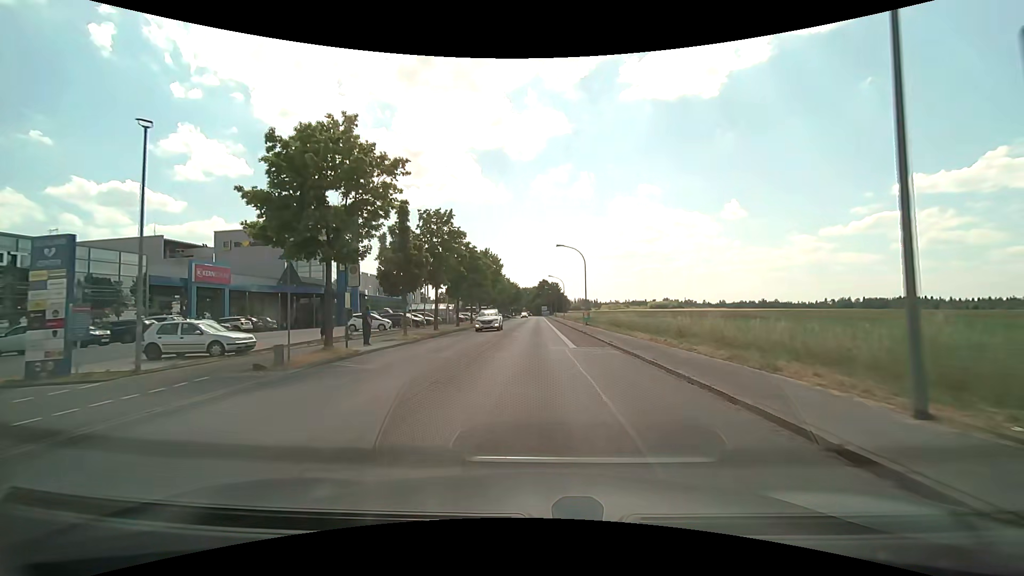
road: tertiary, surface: asphalt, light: Day
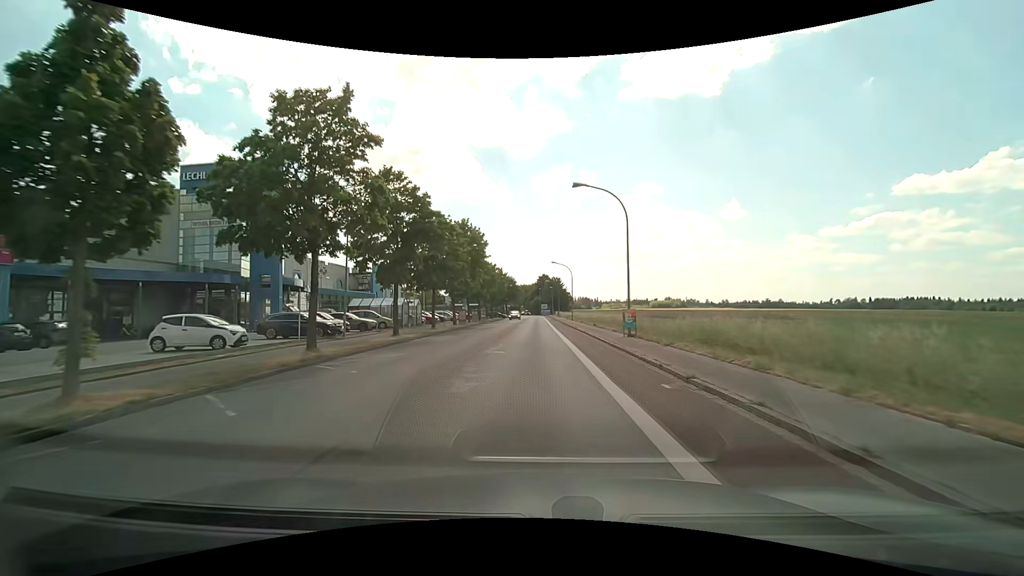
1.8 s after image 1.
(0.0, +21.0) m; 0°
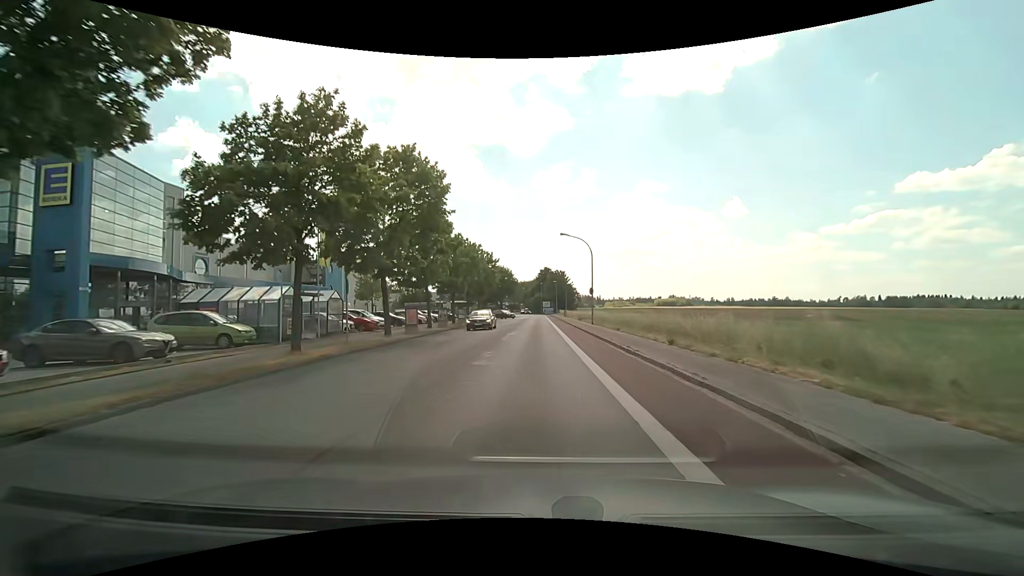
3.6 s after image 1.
(-0.1, +21.5) m; 0°
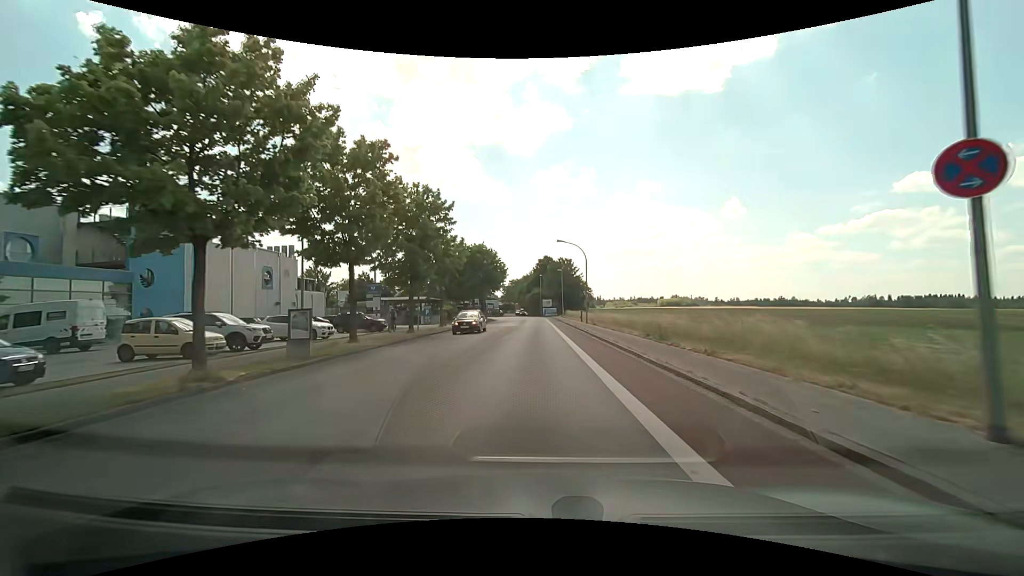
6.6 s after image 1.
(-0.1, +34.5) m; 0°
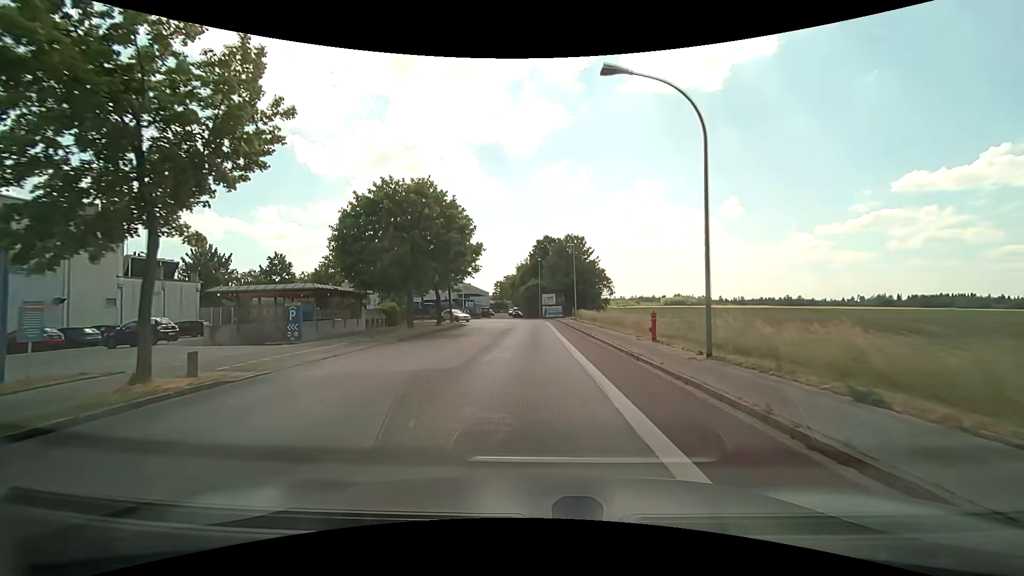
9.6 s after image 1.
(+0.1, +30.9) m; +1°
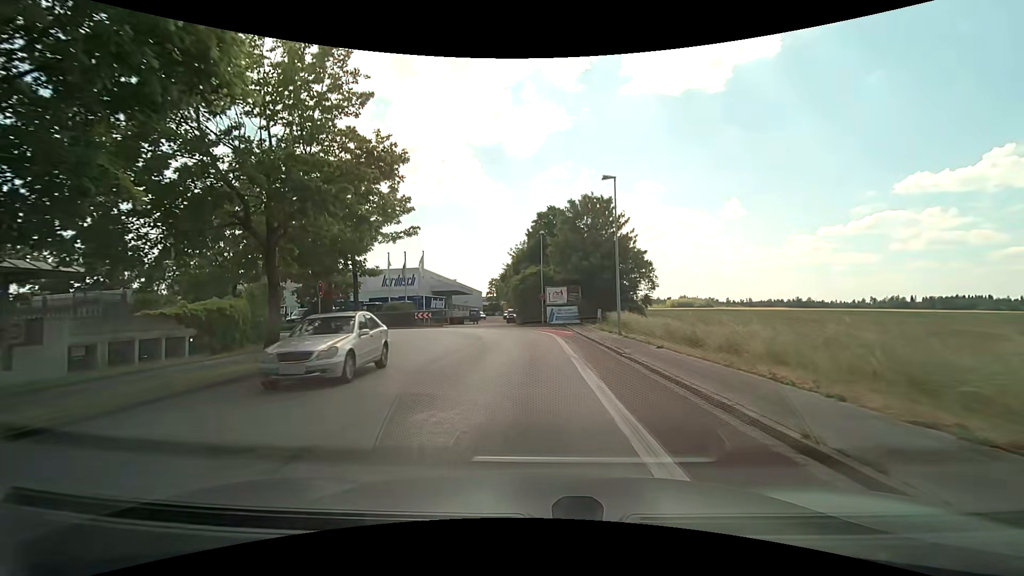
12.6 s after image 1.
(-0.1, +26.4) m; 0°
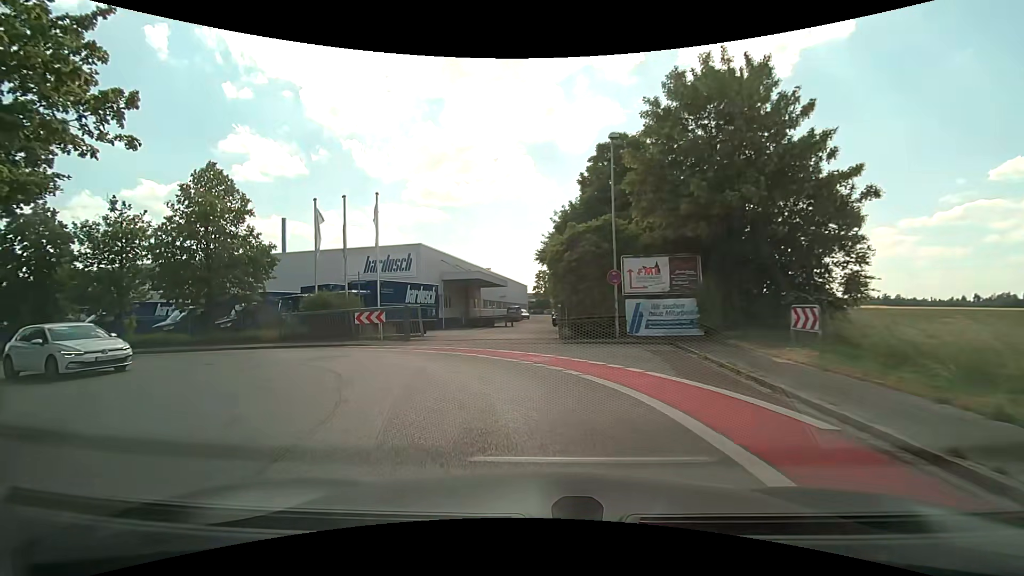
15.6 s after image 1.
(-0.3, +24.5) m; -5°
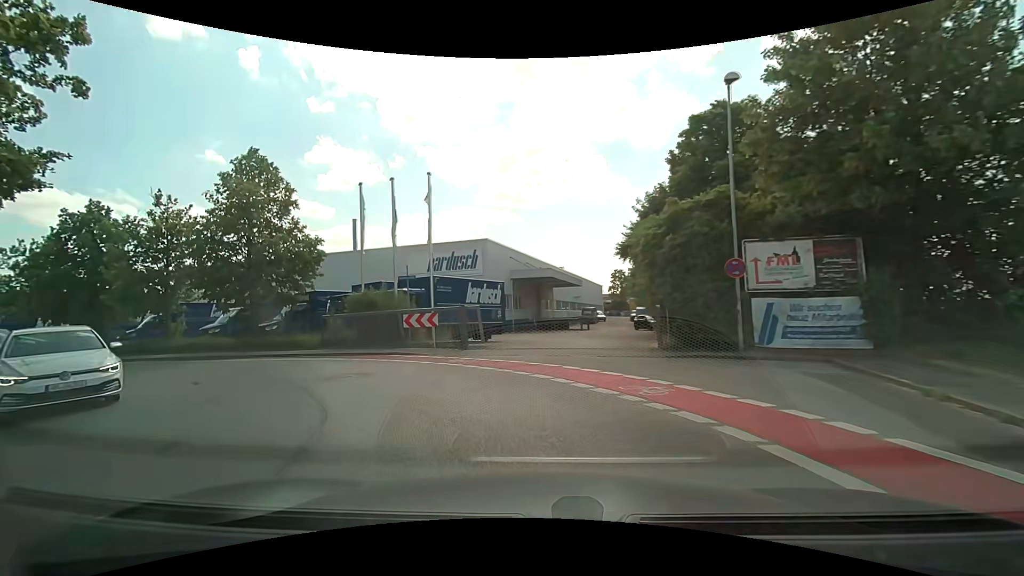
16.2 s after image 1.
(-0.3, +4.5) m; -8°
(-2, +10) (-9, +17) (-18, +20) (-28, +23) (-37, +26) (-47, +29) (-56, +32) (-66, +35) (-76, +37) (-85, +40) m
